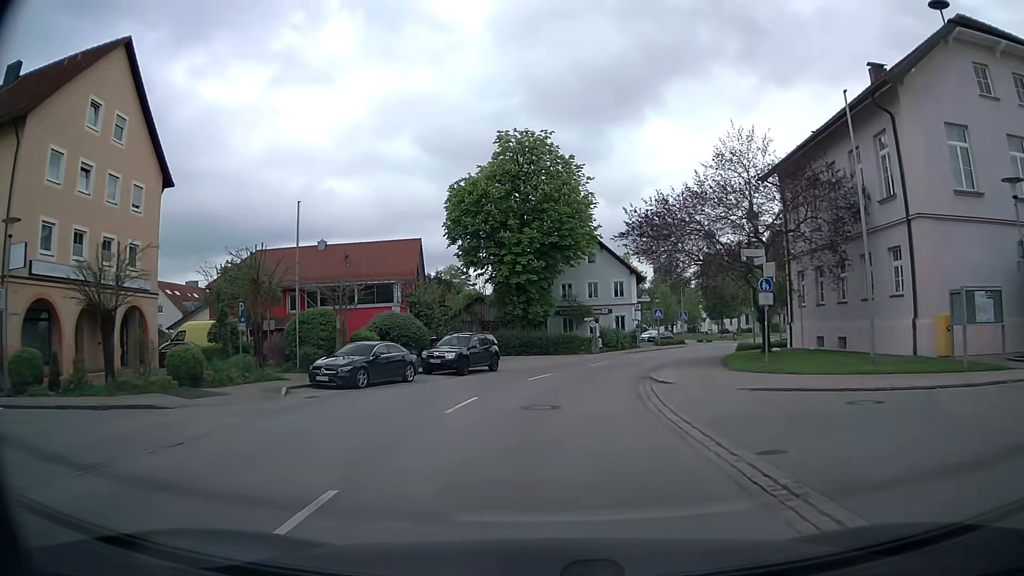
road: tertiary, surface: asphalt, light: Day
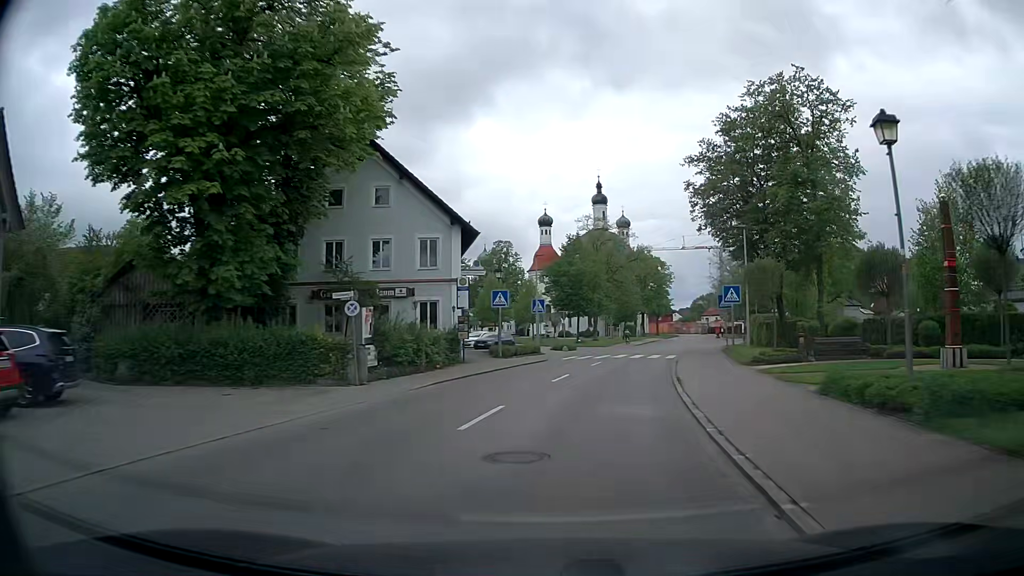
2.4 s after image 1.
(+2.6, +28.9) m; +14°
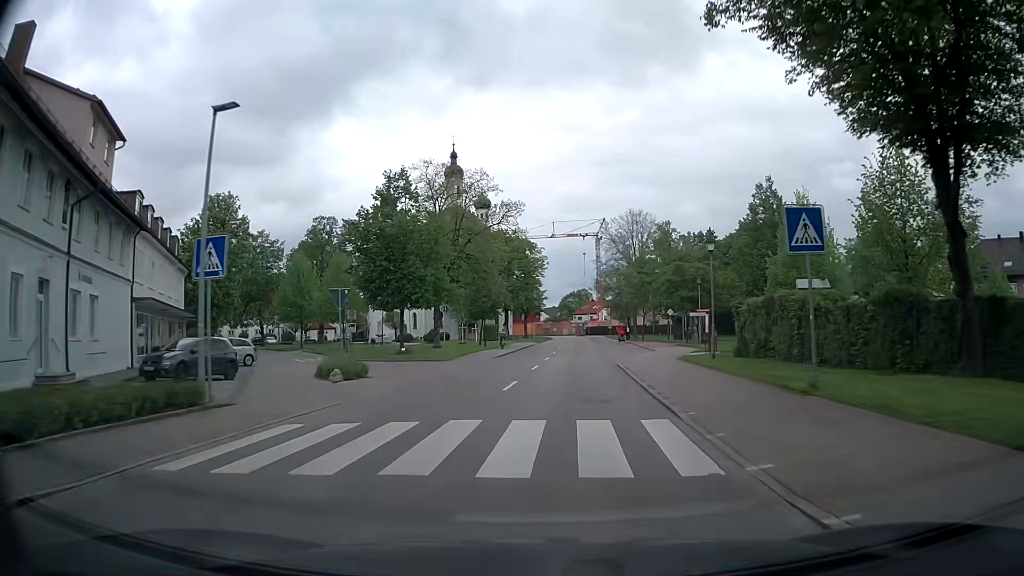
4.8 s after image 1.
(+3.5, +28.9) m; +12°
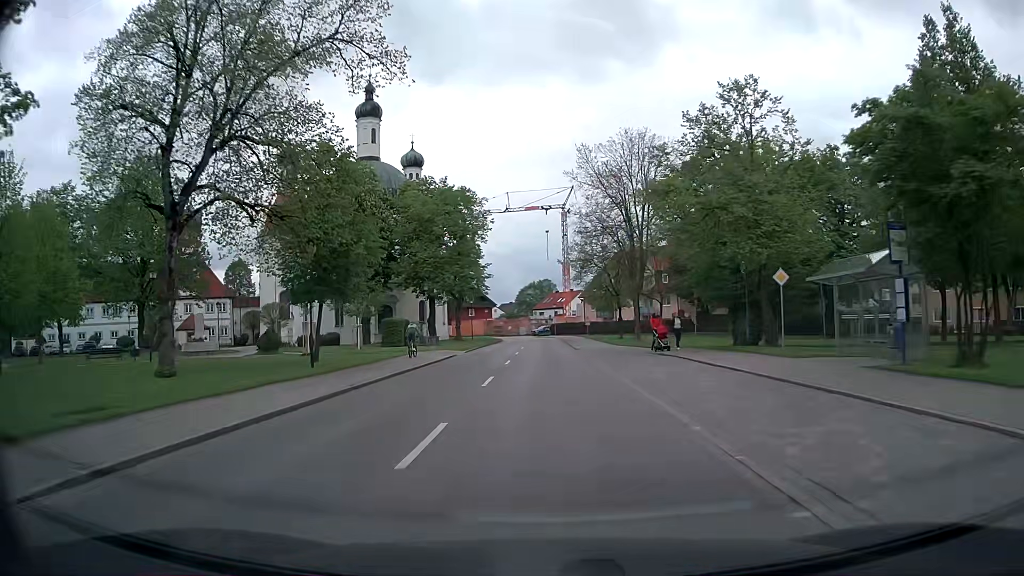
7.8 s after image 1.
(+1.5, +36.4) m; +4°
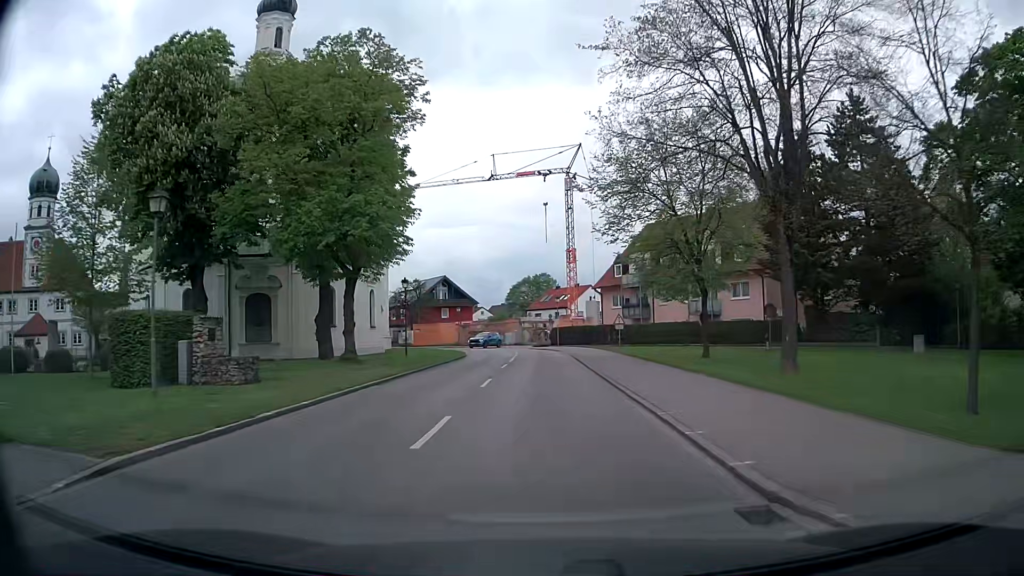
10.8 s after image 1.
(0.0, +34.5) m; 0°
(0, +10) (0, +20) (0, +30) (0, +40) (-1, +50) (-3, +60) (-7, +69) (-13, +77) (-19, +85) (-26, +92) m
